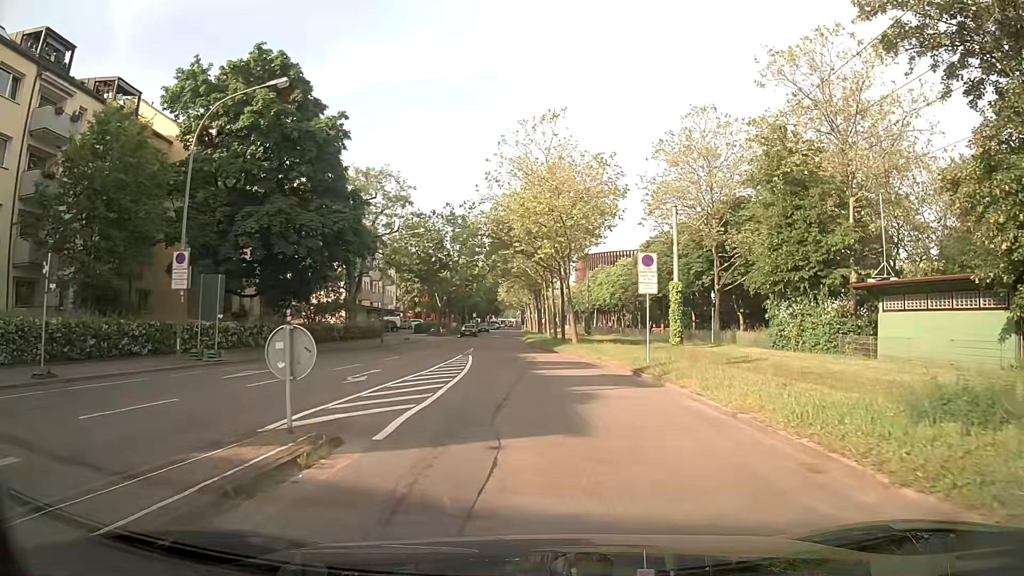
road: residential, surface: asphalt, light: Day
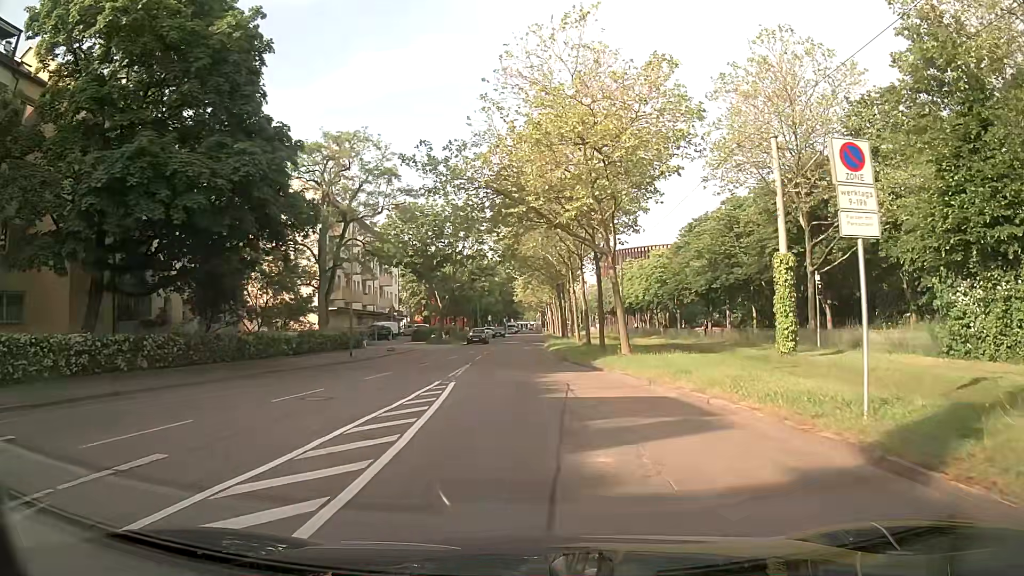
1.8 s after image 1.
(-0.2, +13.4) m; -1°
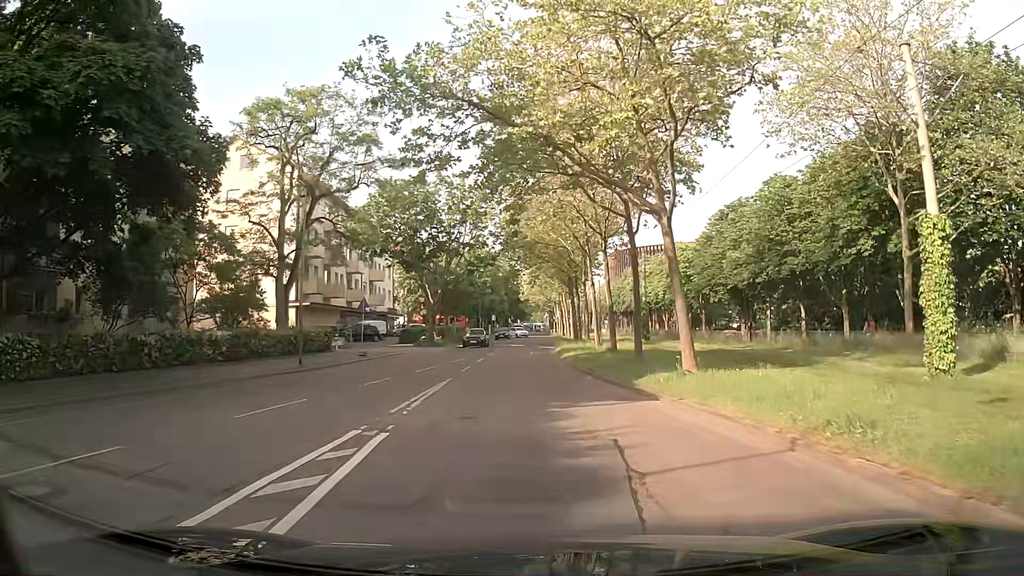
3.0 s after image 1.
(-0.2, +9.0) m; -1°
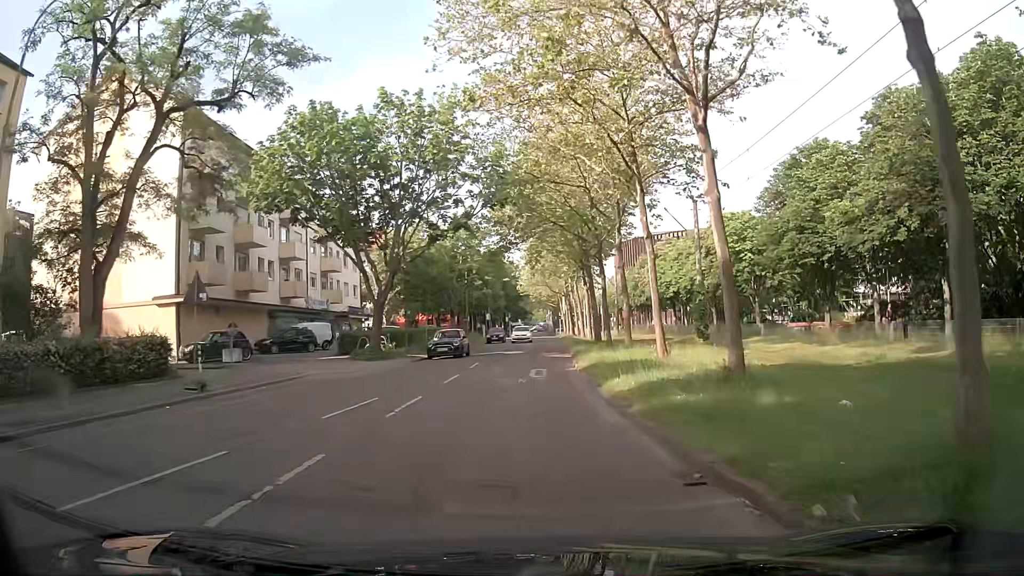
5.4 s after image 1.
(-0.1, +17.7) m; -1°
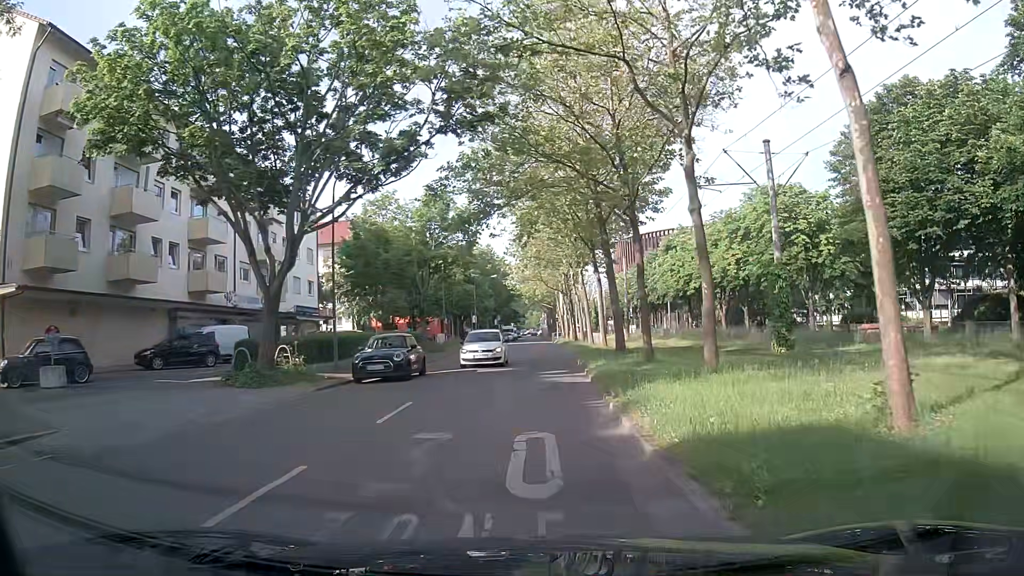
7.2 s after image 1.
(+0.1, +12.7) m; +2°
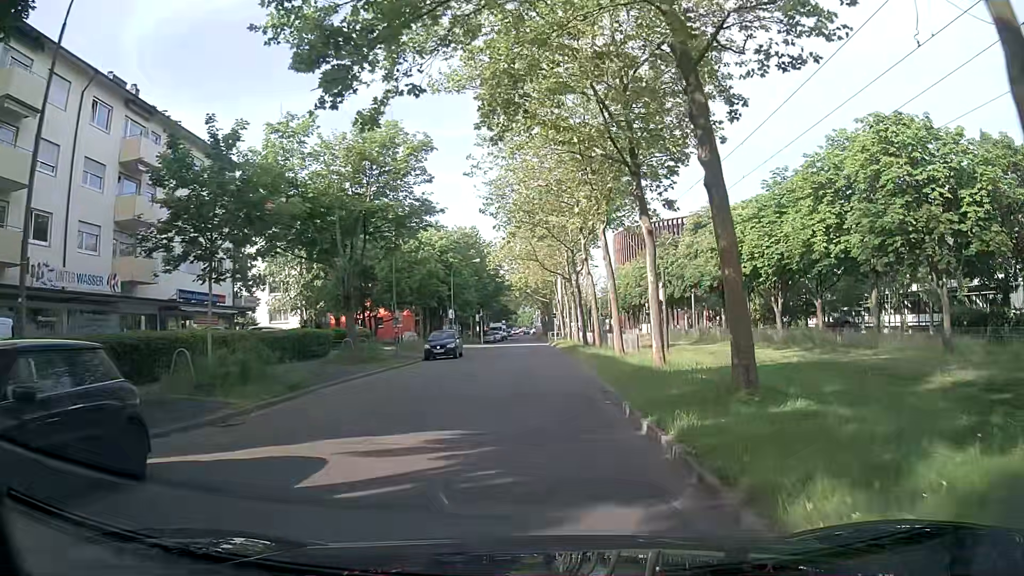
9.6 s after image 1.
(-0.1, +16.8) m; -1°
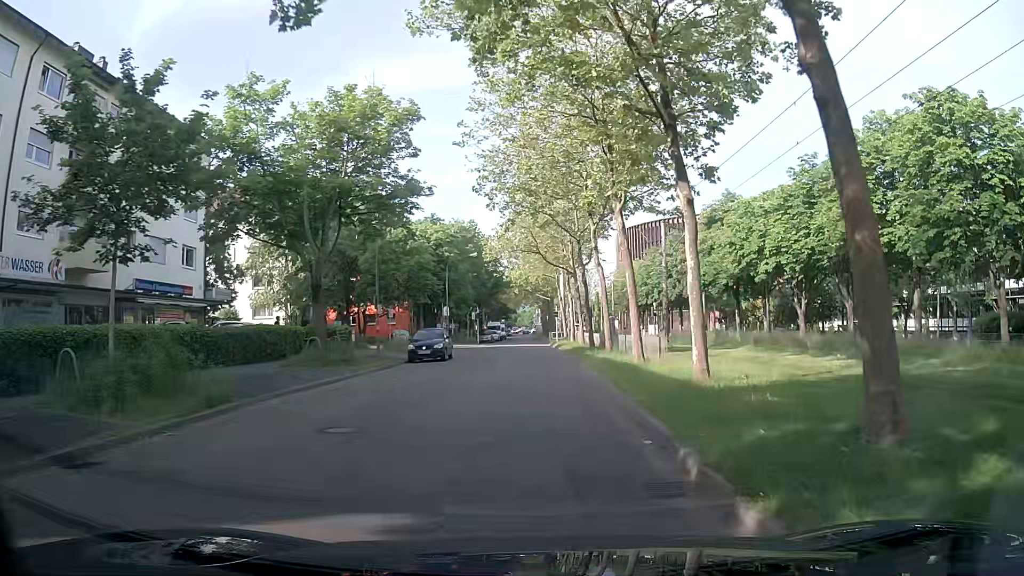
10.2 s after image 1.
(+0.1, +4.4) m; +1°
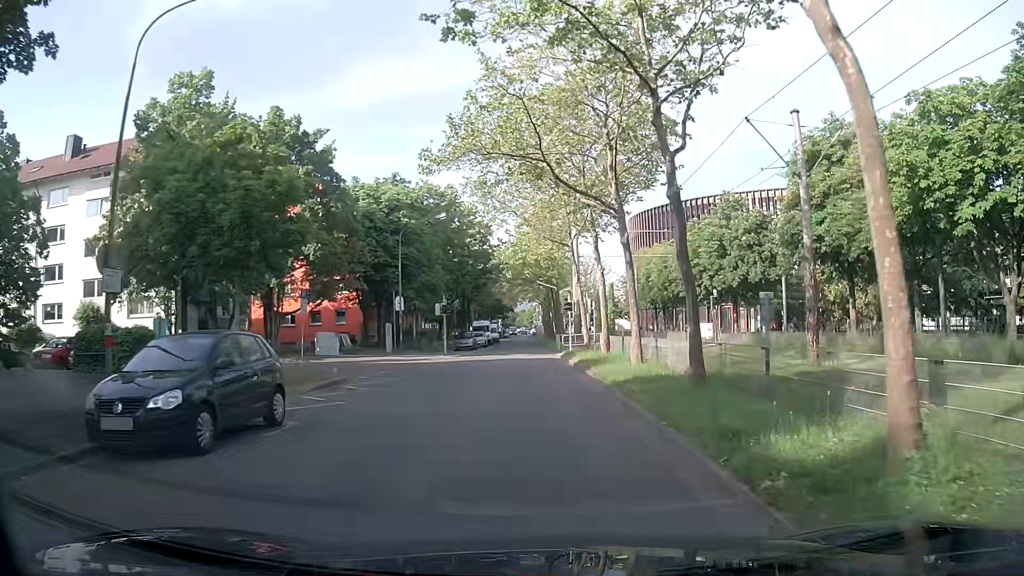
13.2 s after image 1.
(+0.1, +22.0) m; 0°
(0, +10) (0, +20) (0, +30) (0, +40) (0, +50) (0, +60) (0, +70) (0, +80) (0, +90) (0, +100) m
